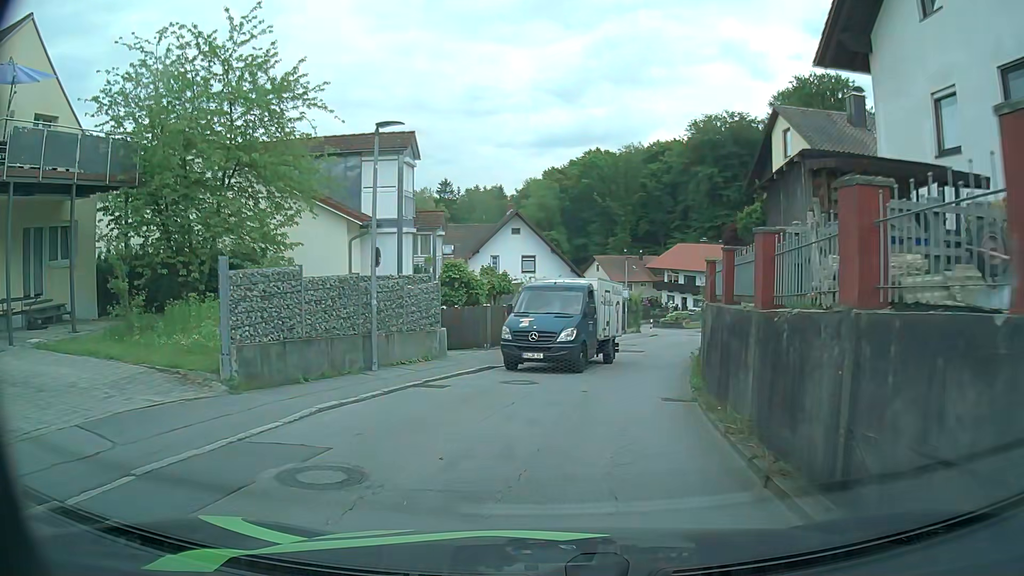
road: residential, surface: asphalt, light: Day
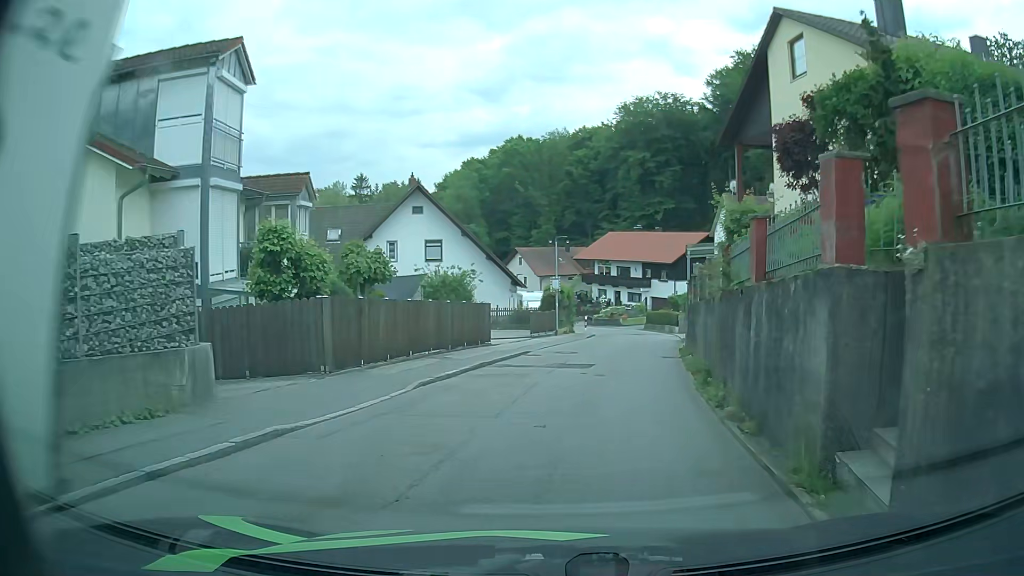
(+0.6, +9.6) m; +7°
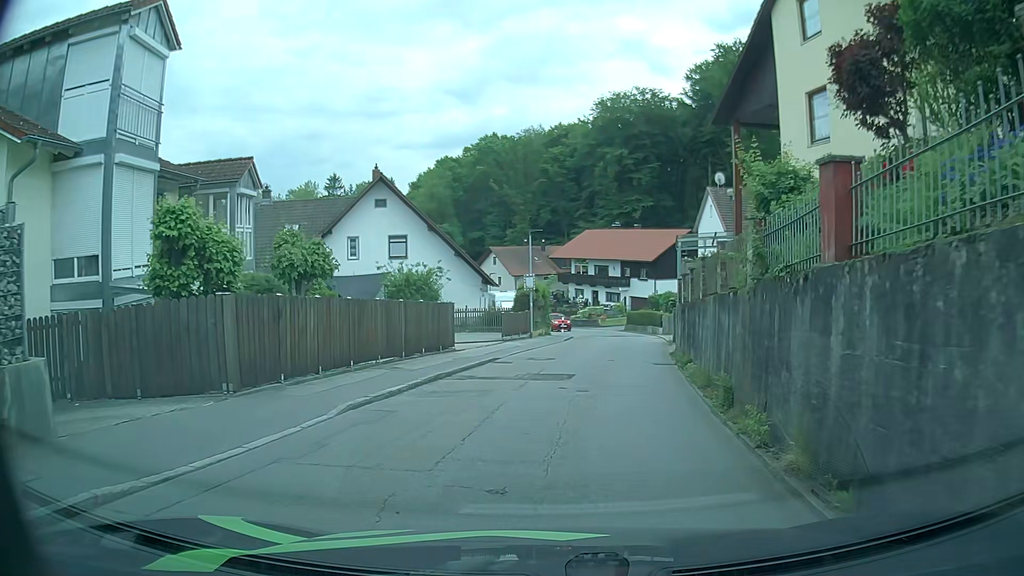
(+0.1, +3.0) m; +3°
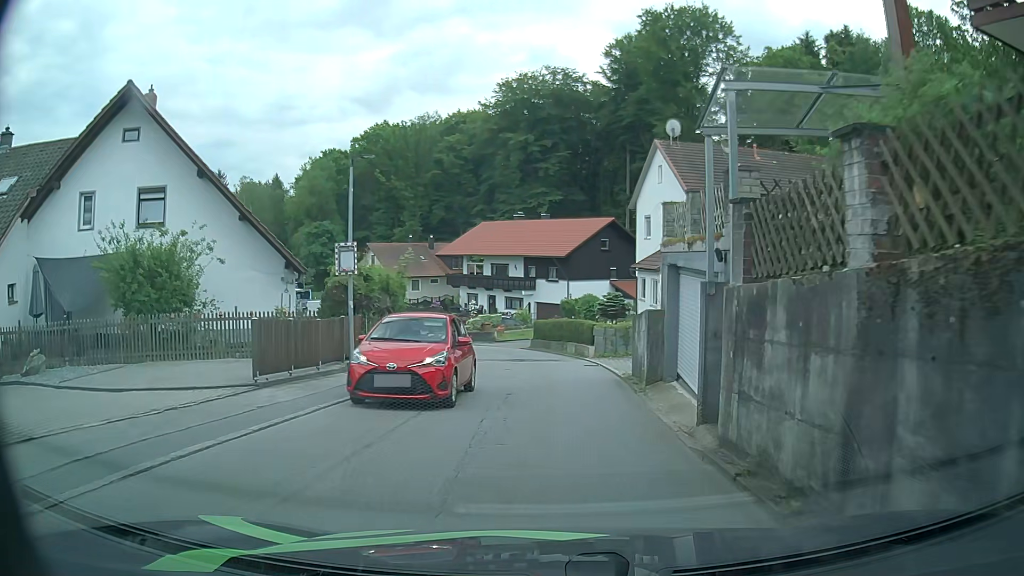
(+0.8, +16.4) m; +7°
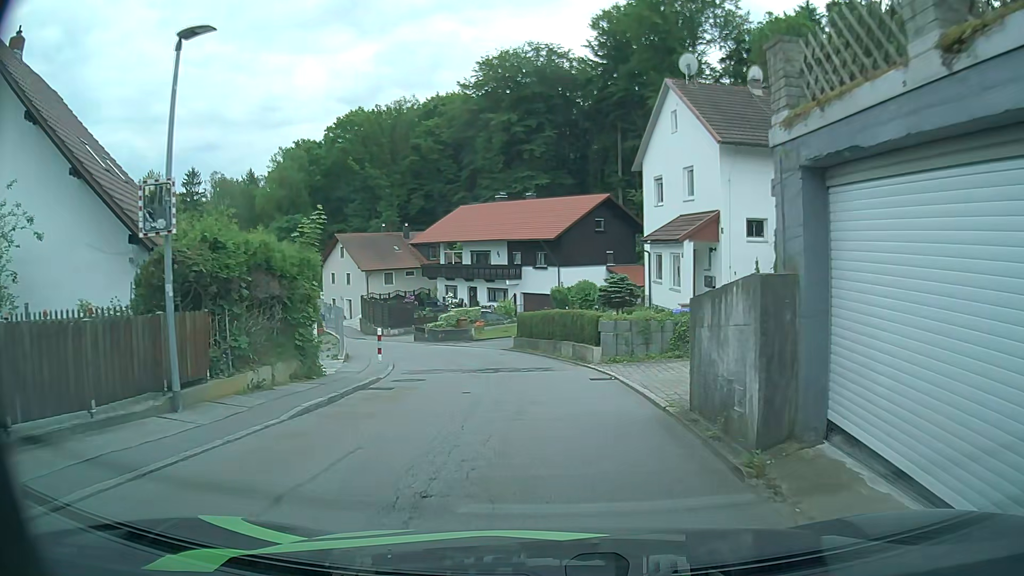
(+0.1, +7.9) m; +1°
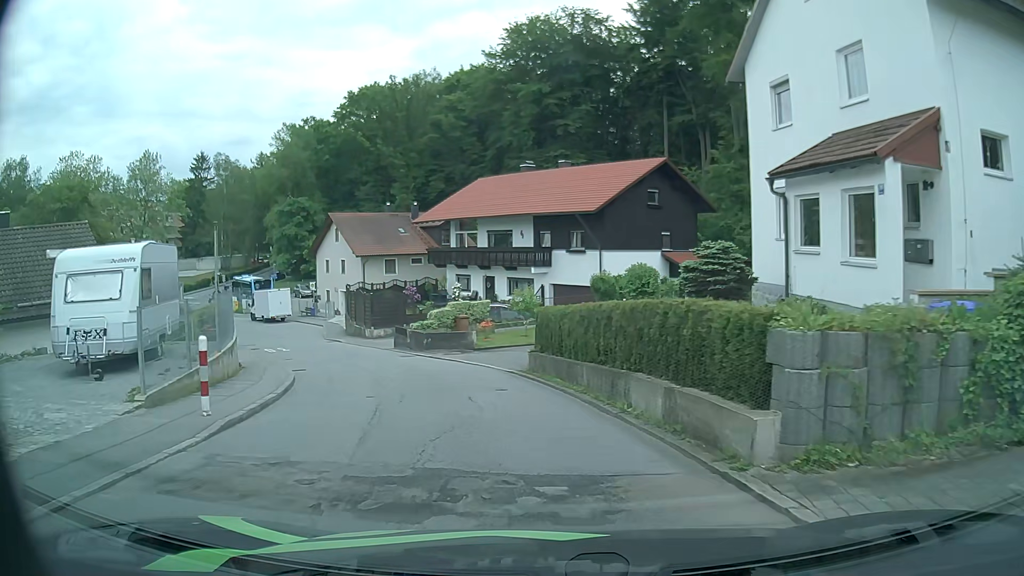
(-0.2, +12.5) m; -4°
